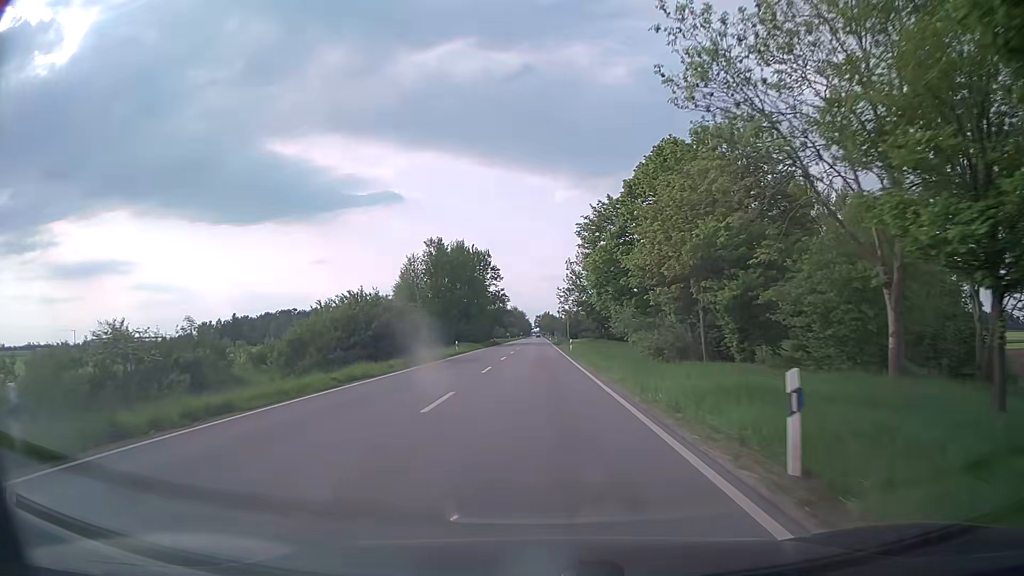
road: secondary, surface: asphalt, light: Day
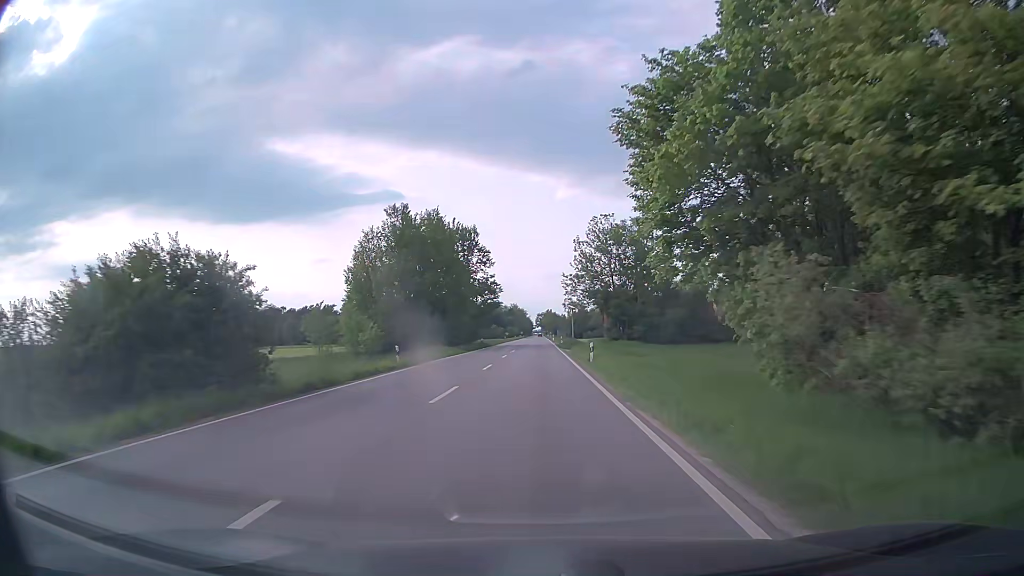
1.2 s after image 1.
(0.0, +22.2) m; 0°
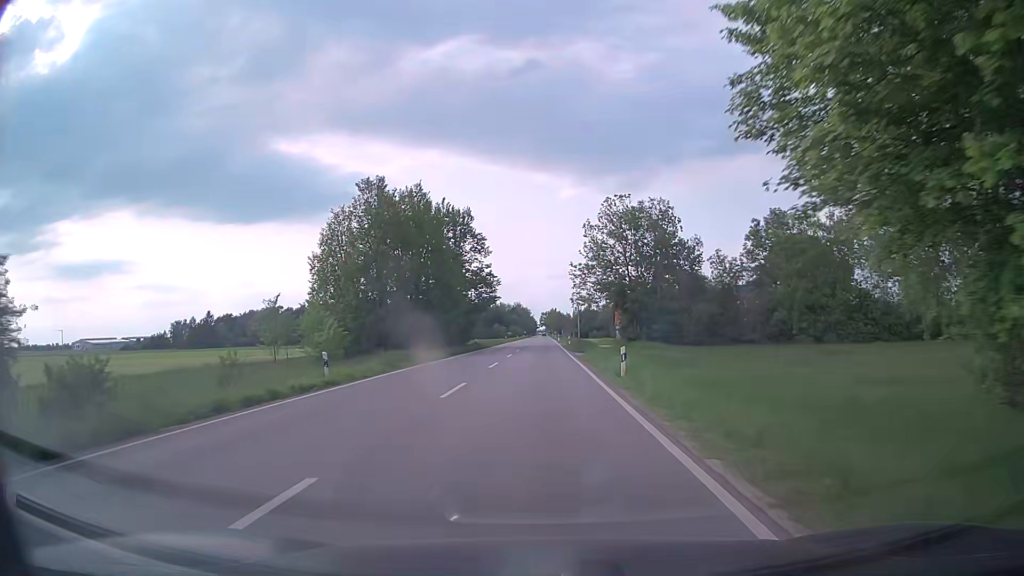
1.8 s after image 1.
(0.0, +11.1) m; 0°
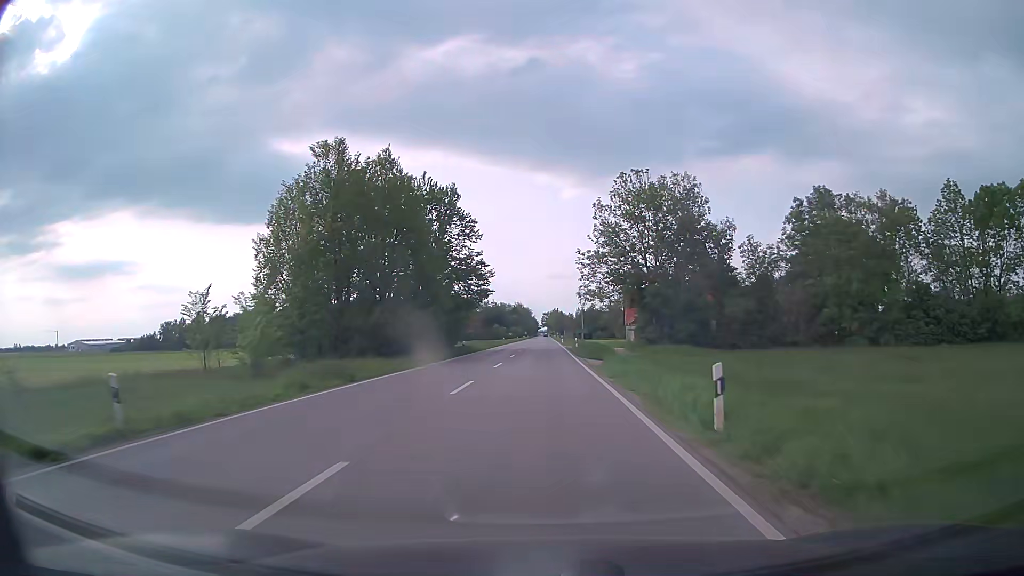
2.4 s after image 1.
(0.0, +11.1) m; 0°
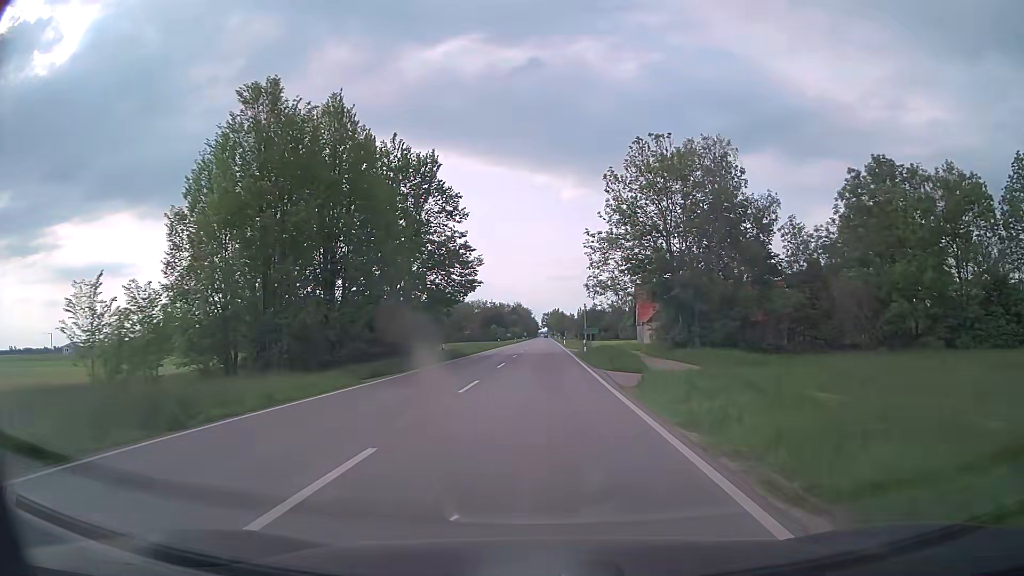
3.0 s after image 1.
(-0.1, +11.0) m; -1°
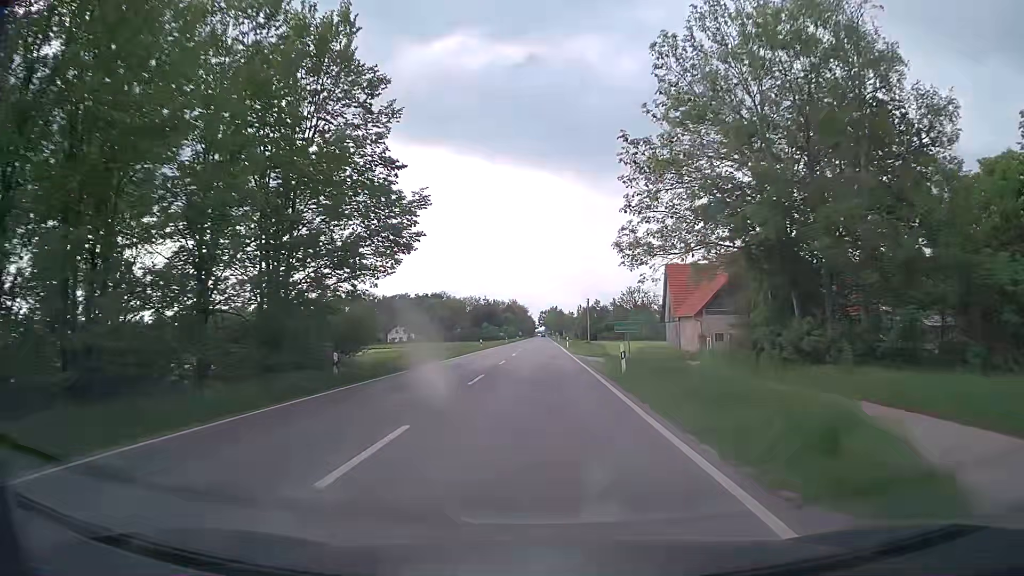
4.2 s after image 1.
(+0.1, +22.0) m; 0°
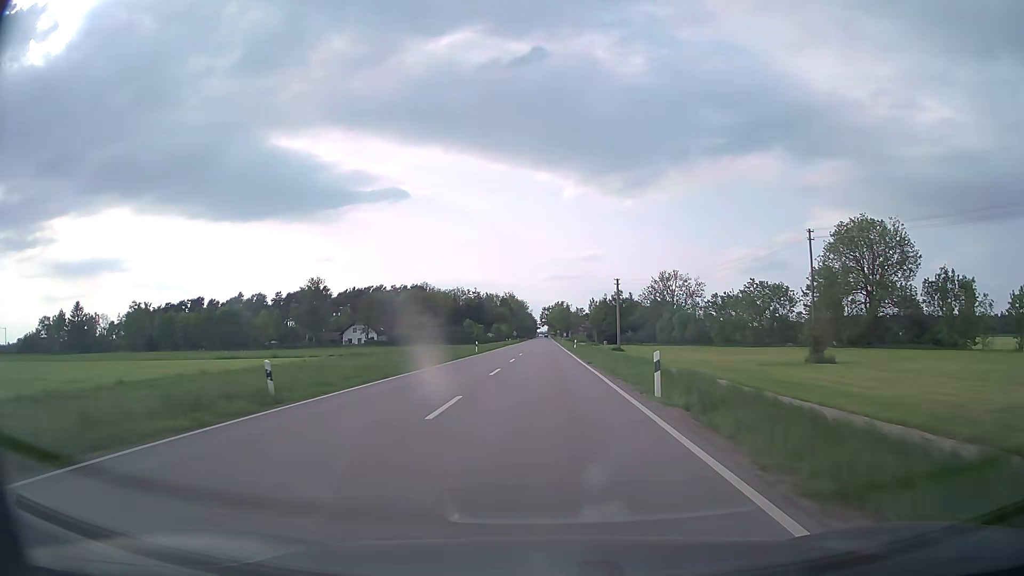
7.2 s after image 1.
(0.0, +54.7) m; 0°
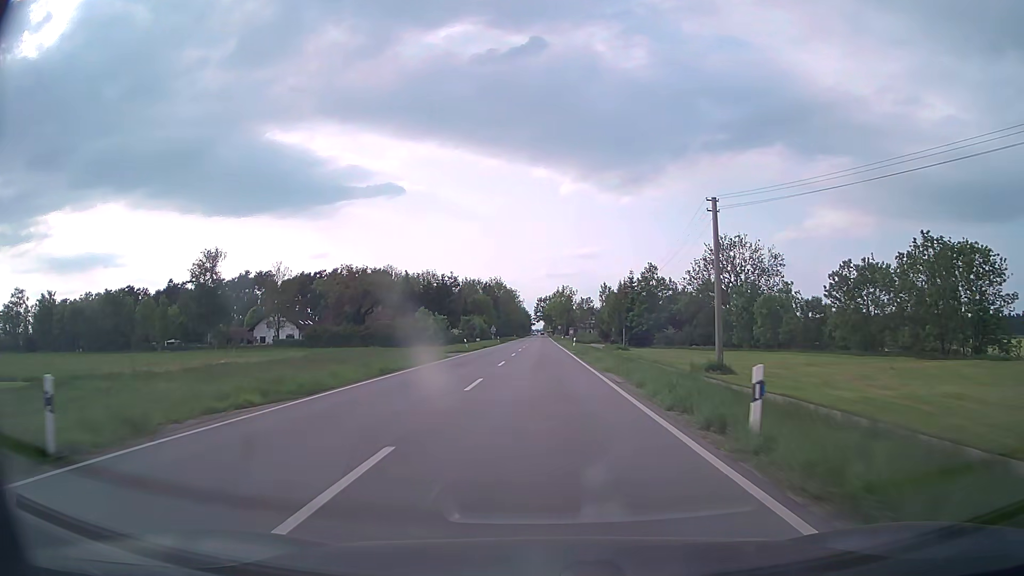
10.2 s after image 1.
(+0.3, +54.7) m; 0°
(0, +10) (0, +20) (0, +30) (0, +40) (0, +50) (0, +60) (0, +70) (0, +80) (0, +90) (0, +100) m
